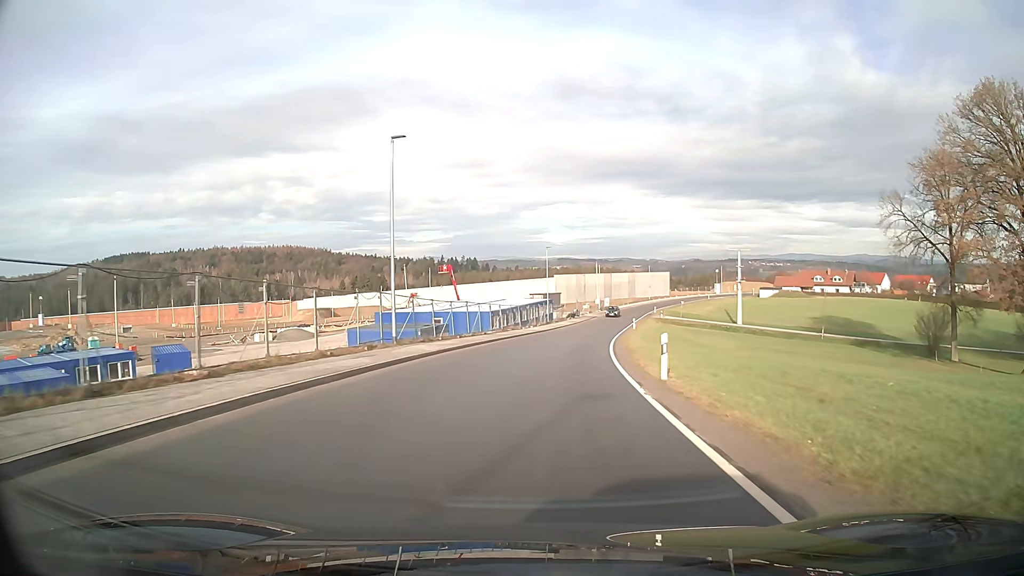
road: unclassified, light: Day
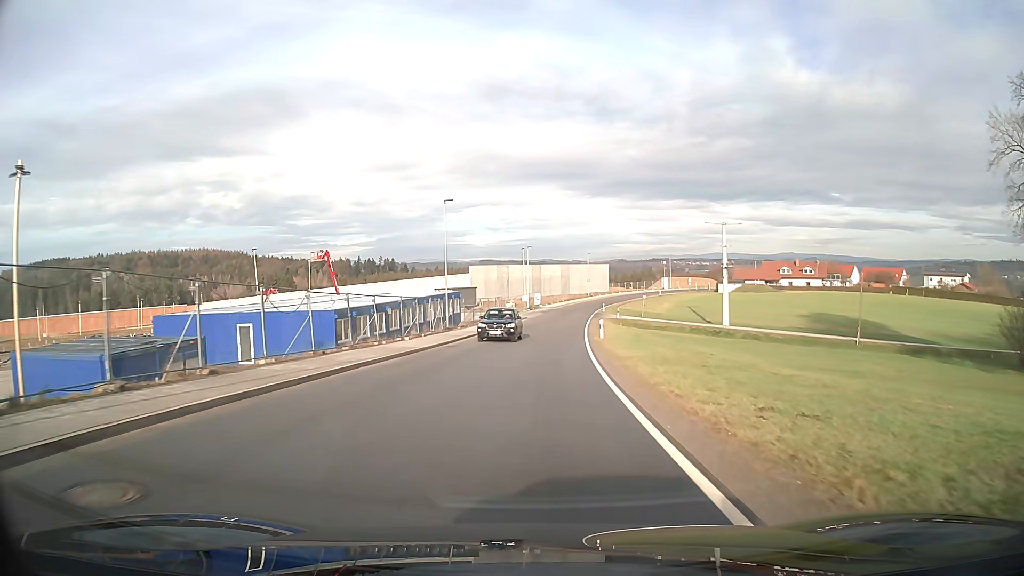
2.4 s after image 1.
(+1.7, +29.8) m; +6°
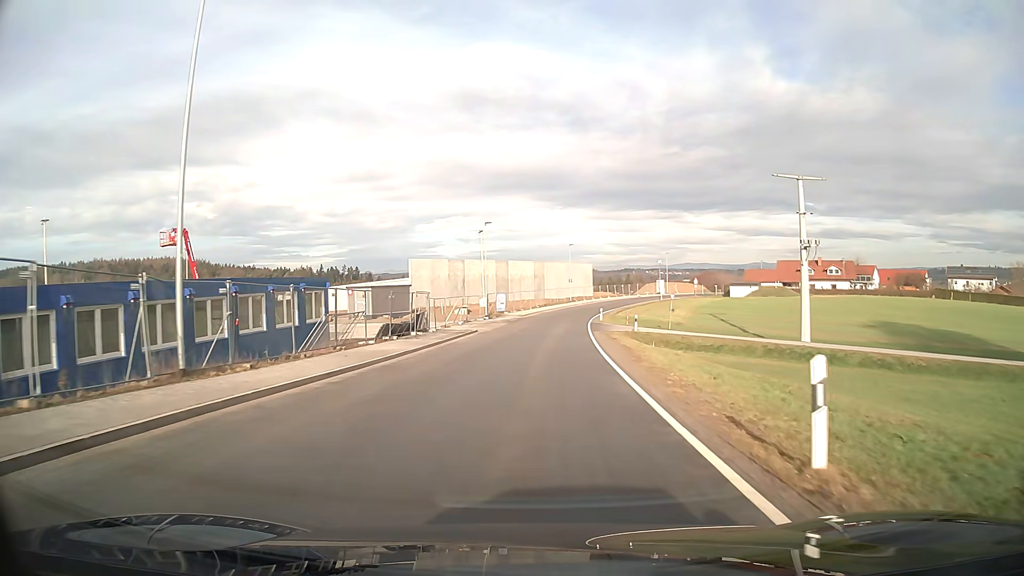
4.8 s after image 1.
(+0.7, +30.1) m; +2°
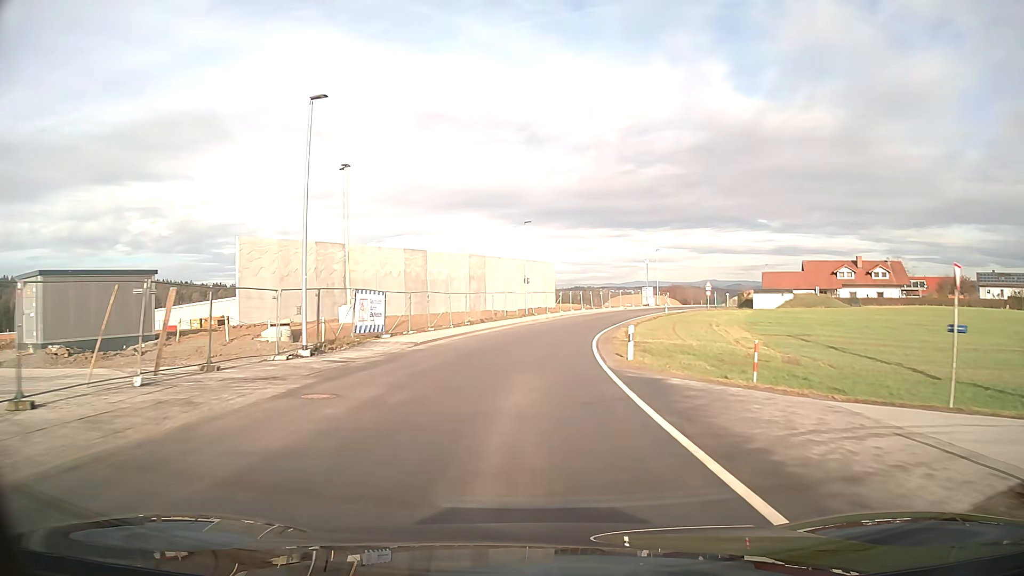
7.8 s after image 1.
(+1.4, +37.6) m; +4°
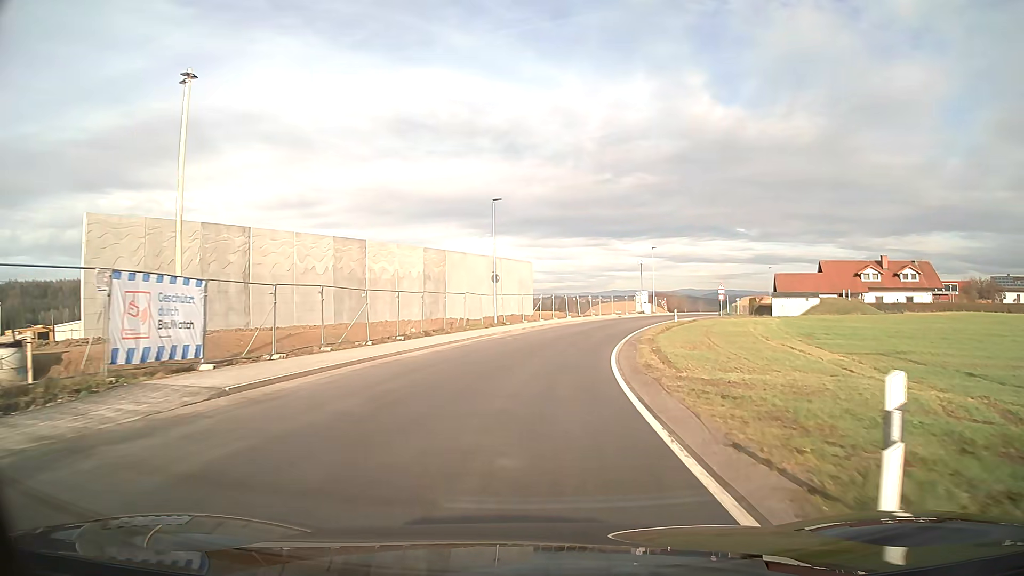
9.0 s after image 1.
(+0.3, +15.1) m; +2°
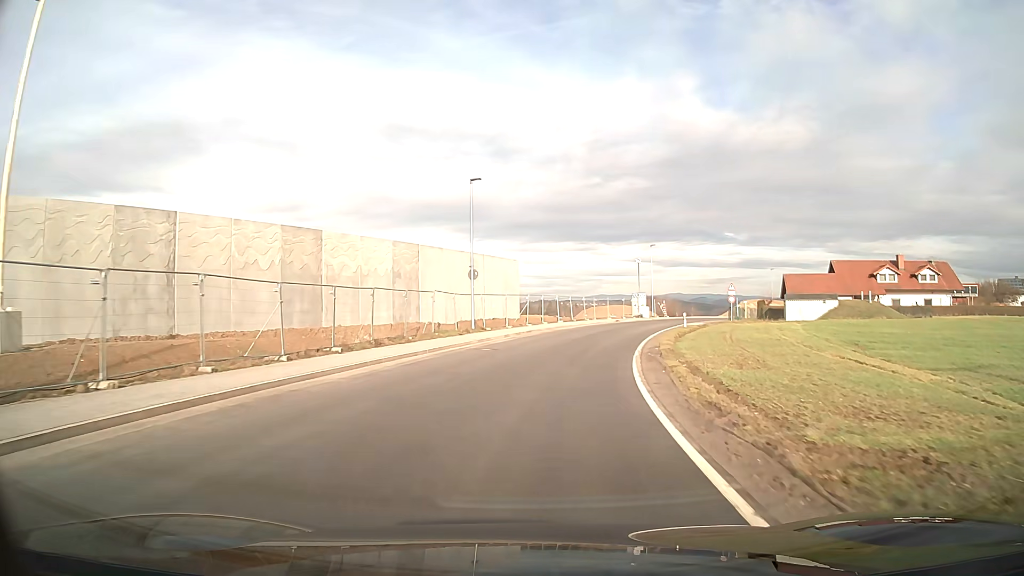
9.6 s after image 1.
(+0.1, +7.5) m; +1°
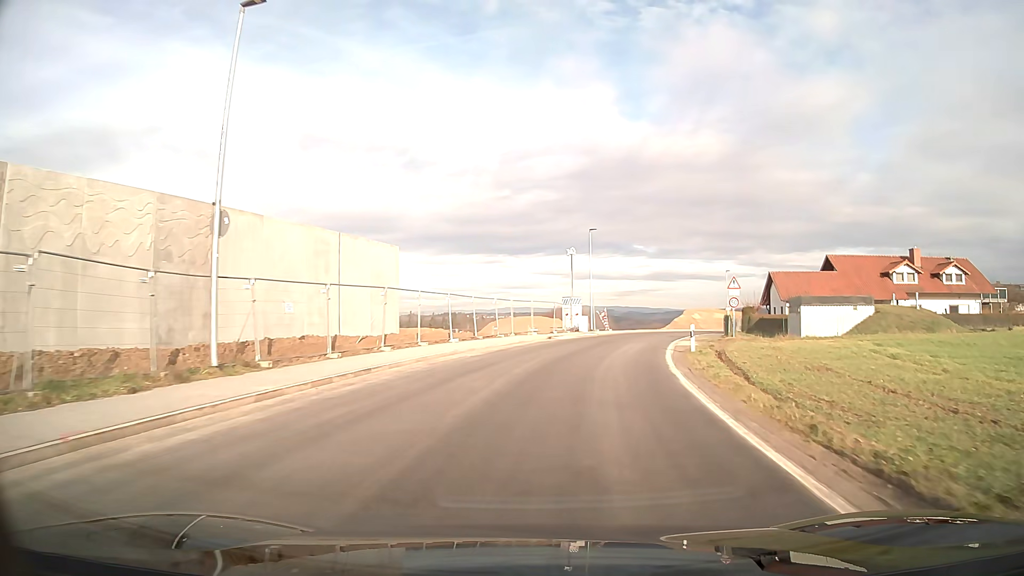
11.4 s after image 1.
(+1.4, +22.4) m; +9°
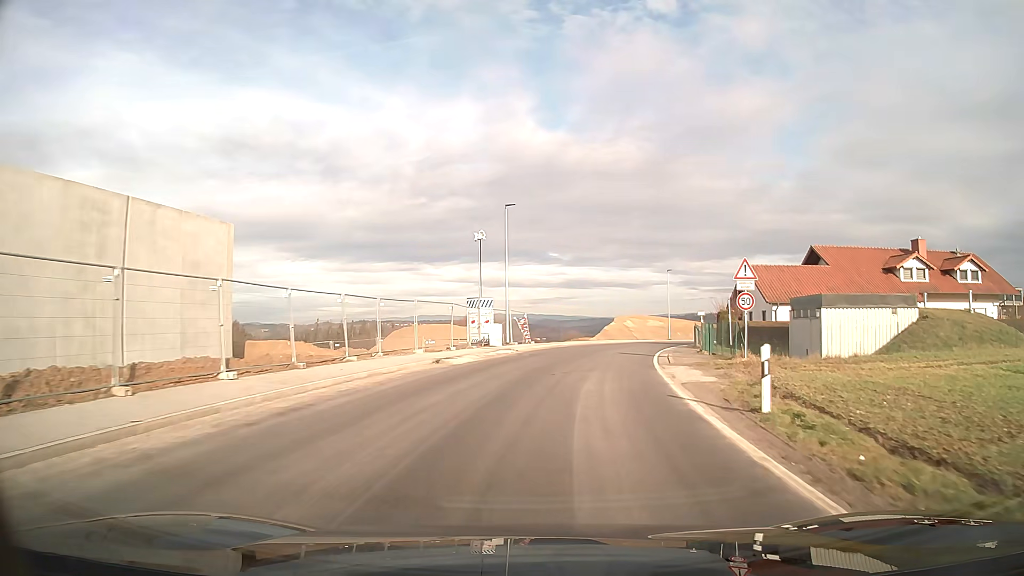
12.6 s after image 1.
(+0.9, +14.8) m; +7°
(0, +10) (+2, +20) (+3, +30) (+6, +39) (+9, +49) (+13, +58) (+17, +67) (+21, +76) (+26, +85) (+31, +94) m
